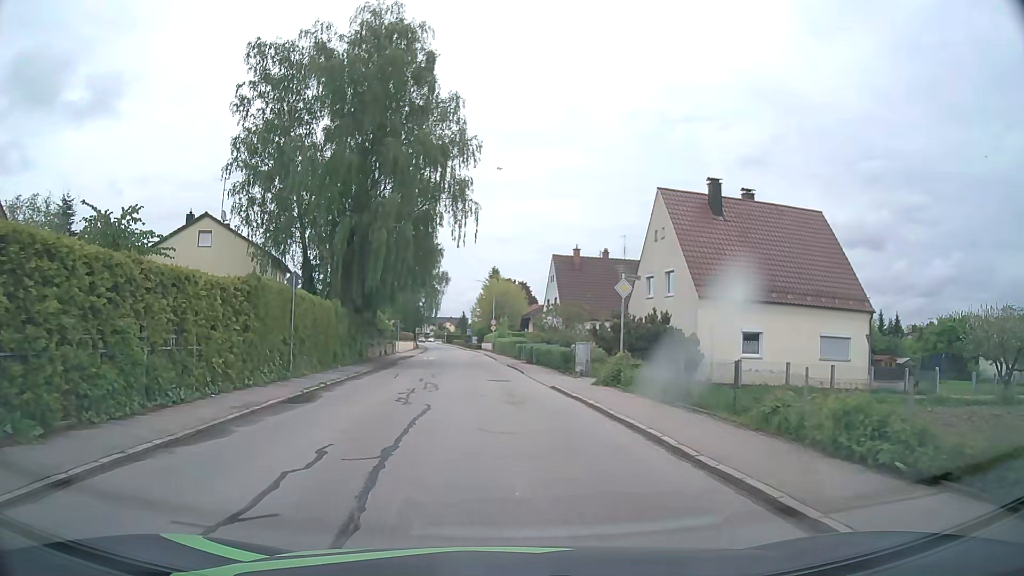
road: residential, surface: asphalt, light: Day
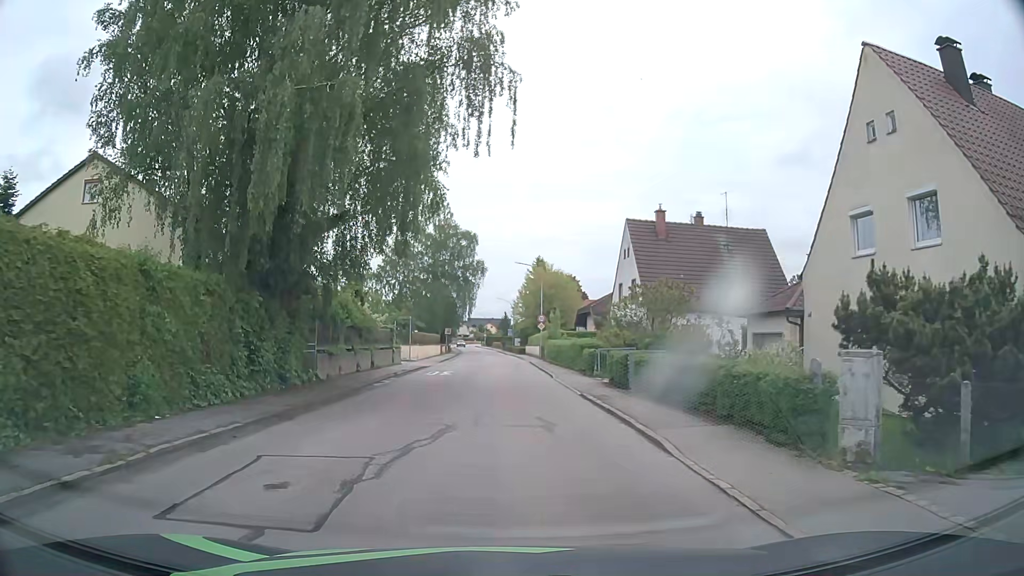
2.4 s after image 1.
(-0.4, +17.9) m; -3°
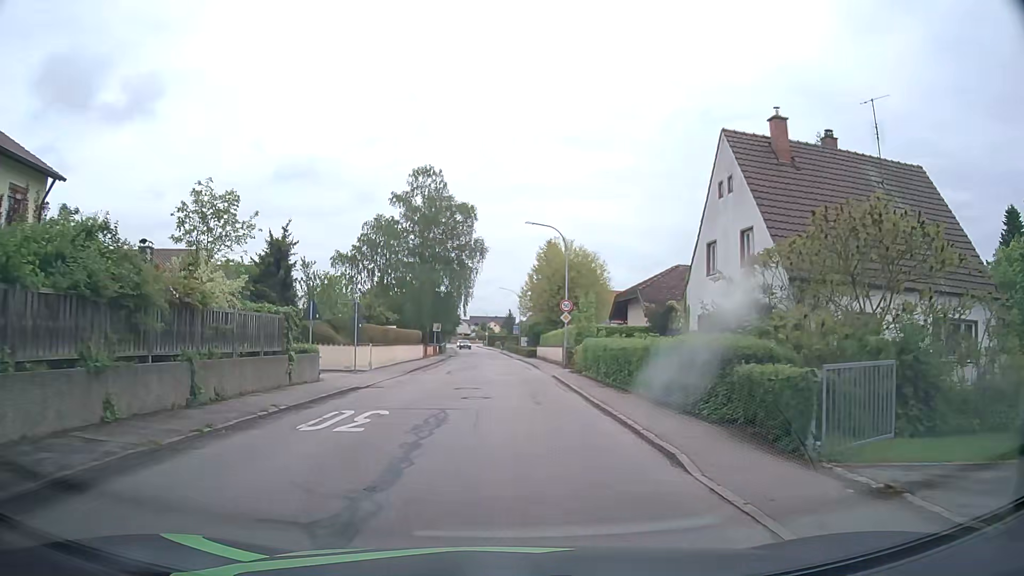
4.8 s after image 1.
(-0.1, +17.9) m; 0°
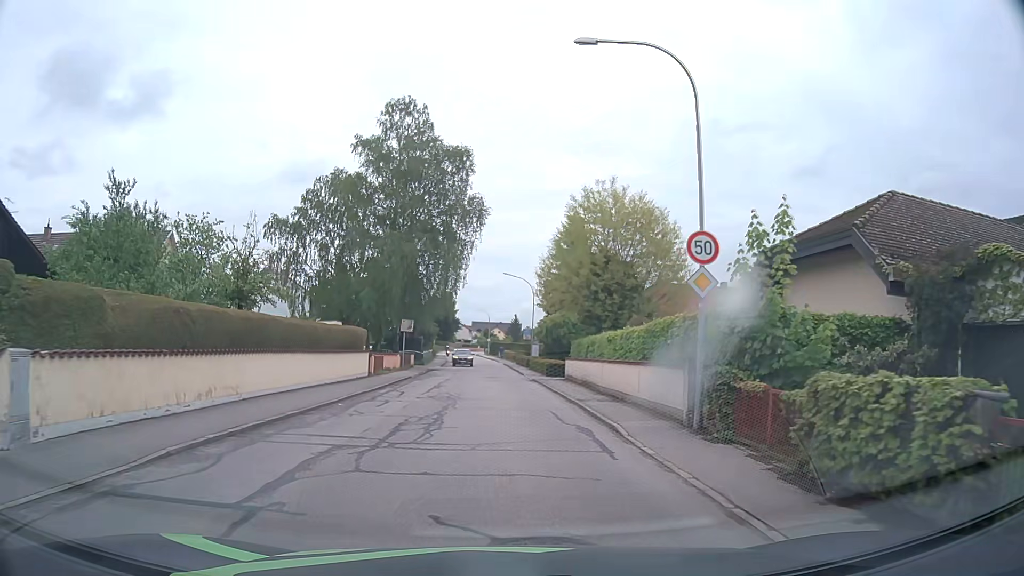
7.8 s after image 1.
(-0.2, +23.0) m; 0°
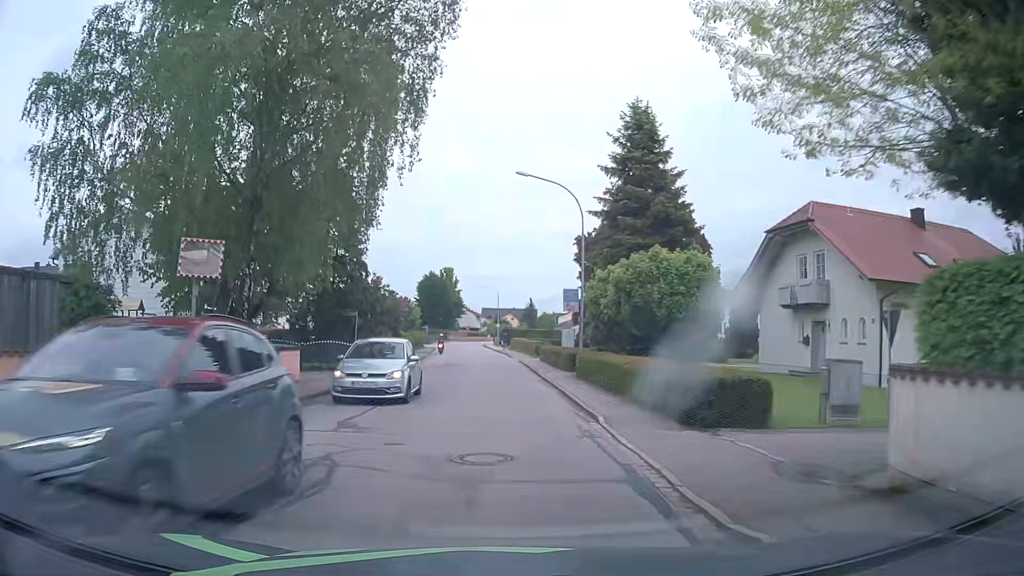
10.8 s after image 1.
(-0.1, +30.4) m; -1°
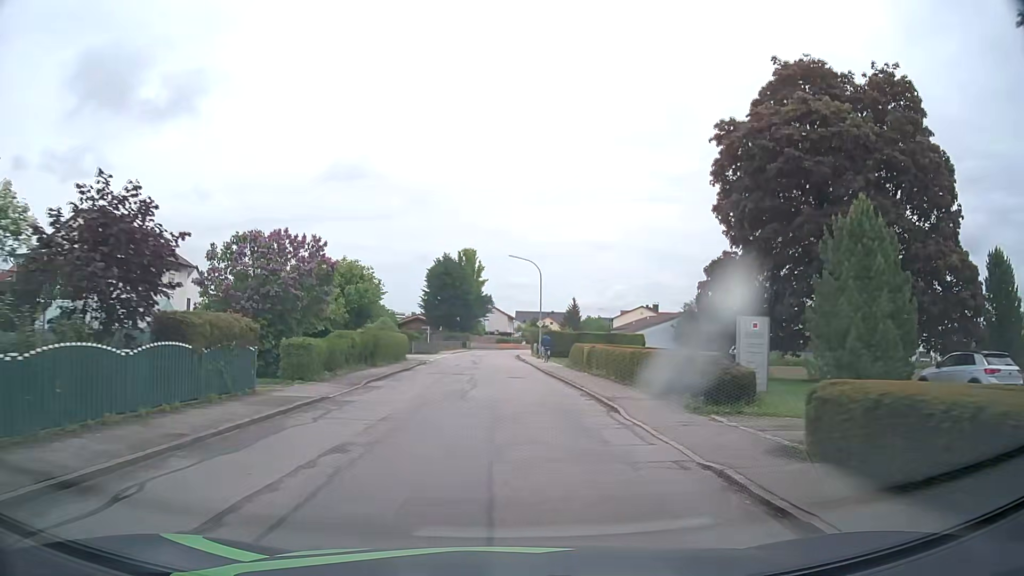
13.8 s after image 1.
(-1.0, +34.2) m; -3°
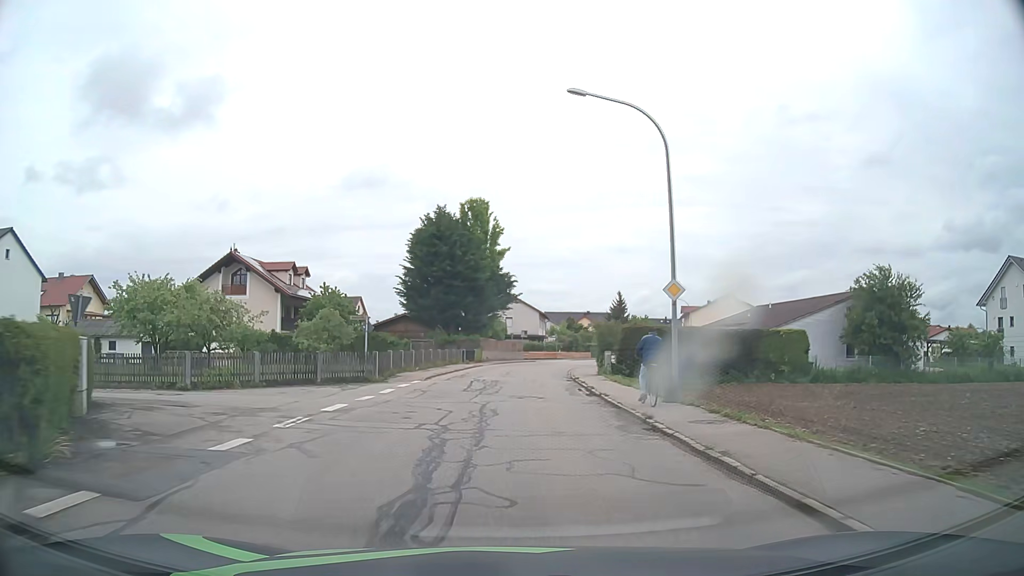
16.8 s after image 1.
(-1.1, +36.3) m; -2°
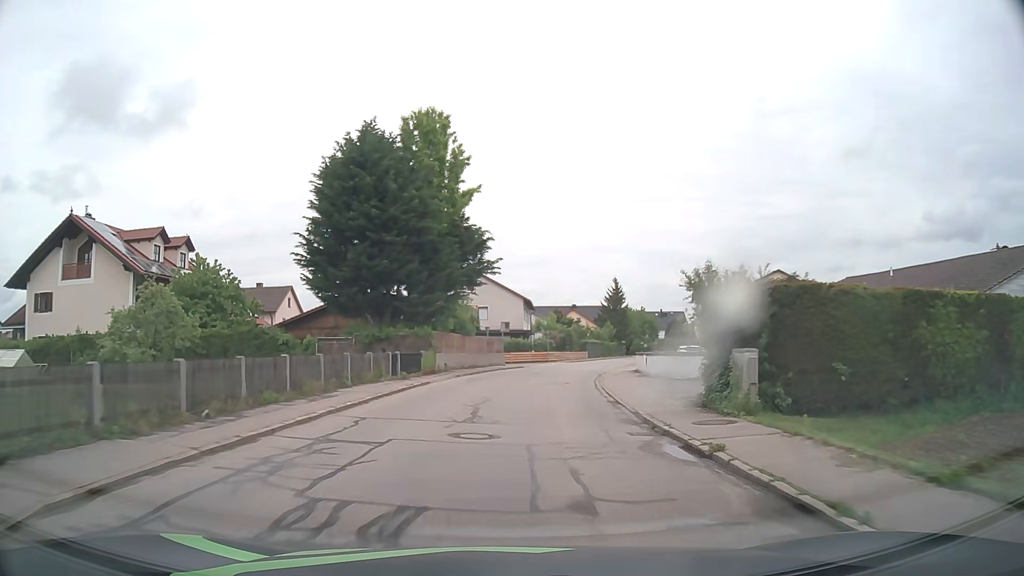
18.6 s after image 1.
(+0.3, +22.4) m; +2°
(0, +10) (+1, +20) (+2, +30) (+3, +40) (+5, +50) (+8, +59) (+10, +69) (+13, +79) (+16, +88) (+19, +98) m
